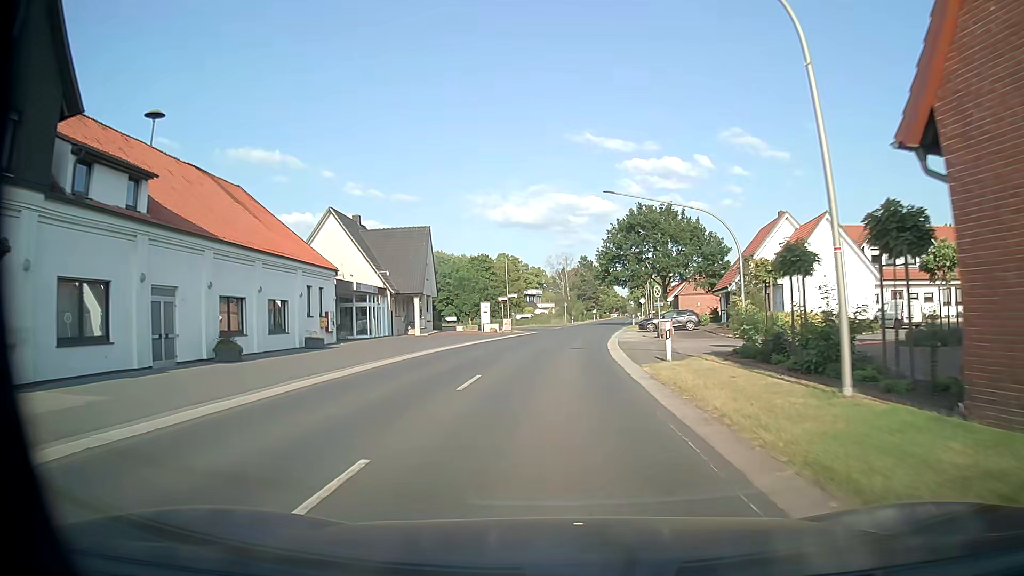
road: secondary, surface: asphalt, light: Day
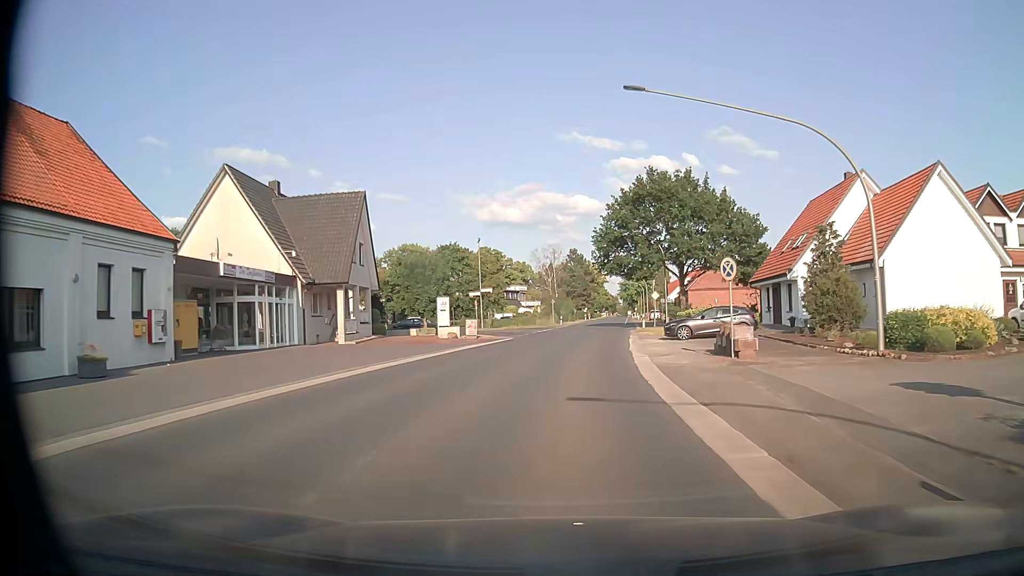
(+0.1, +16.2) m; +1°
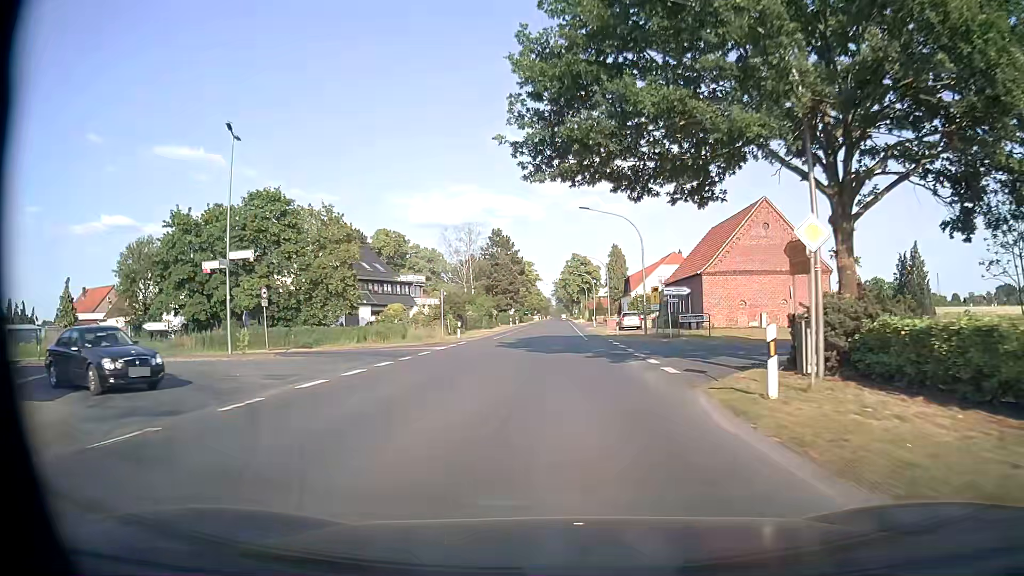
(+2.4, +40.4) m; +6°
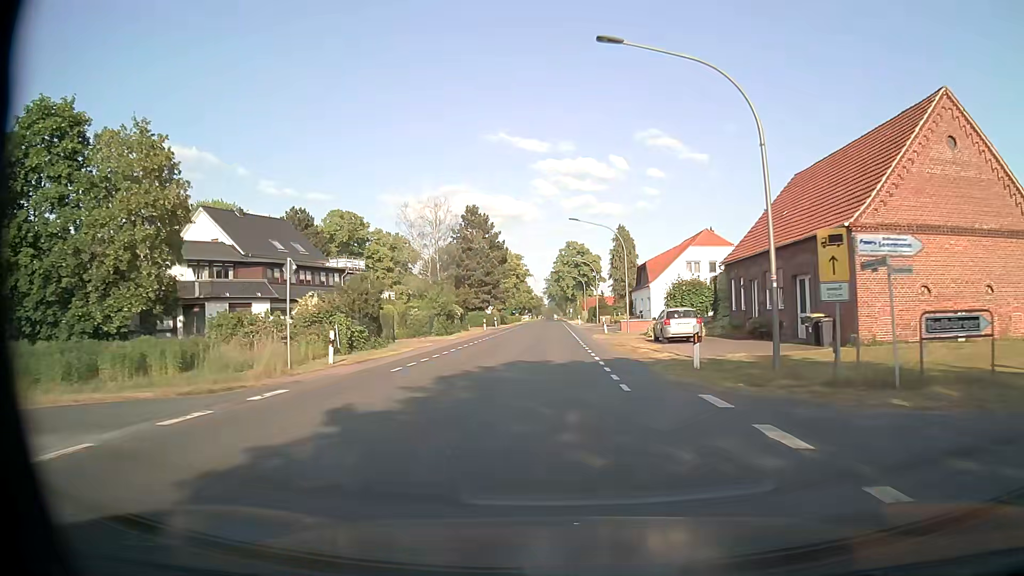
(+0.2, +24.3) m; +1°
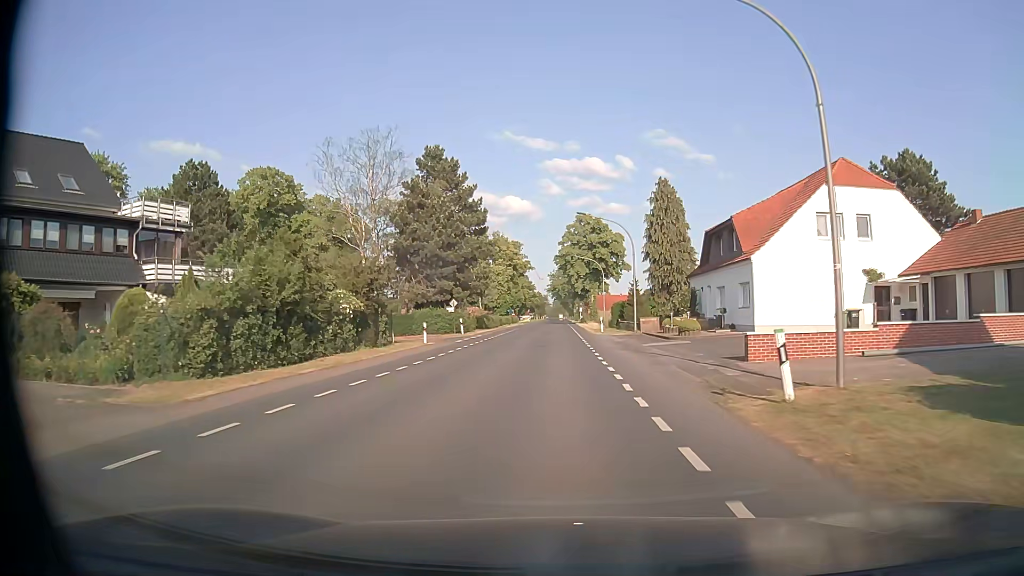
(-0.1, +32.3) m; -1°
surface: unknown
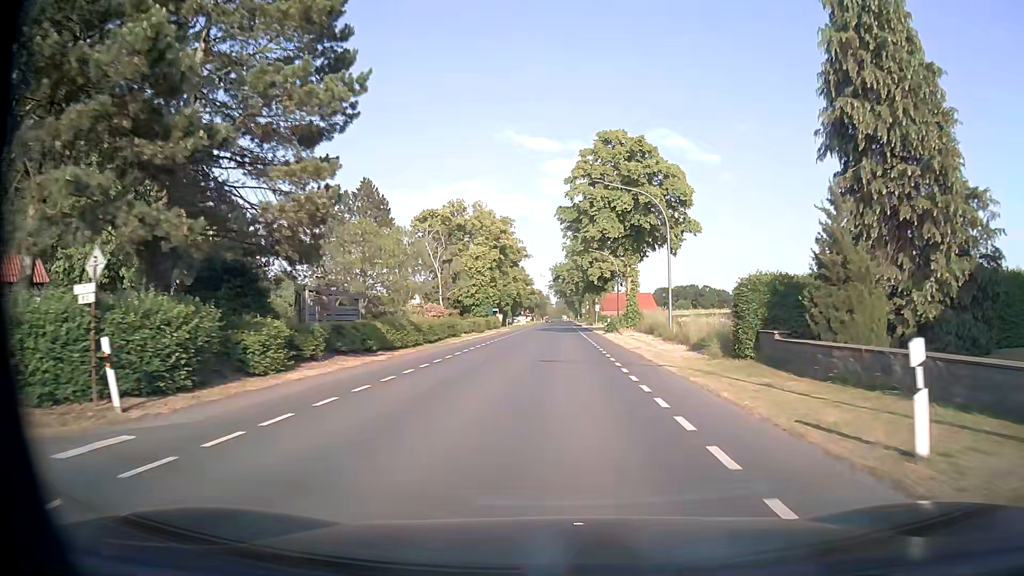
(-0.1, +40.3) m; 0°
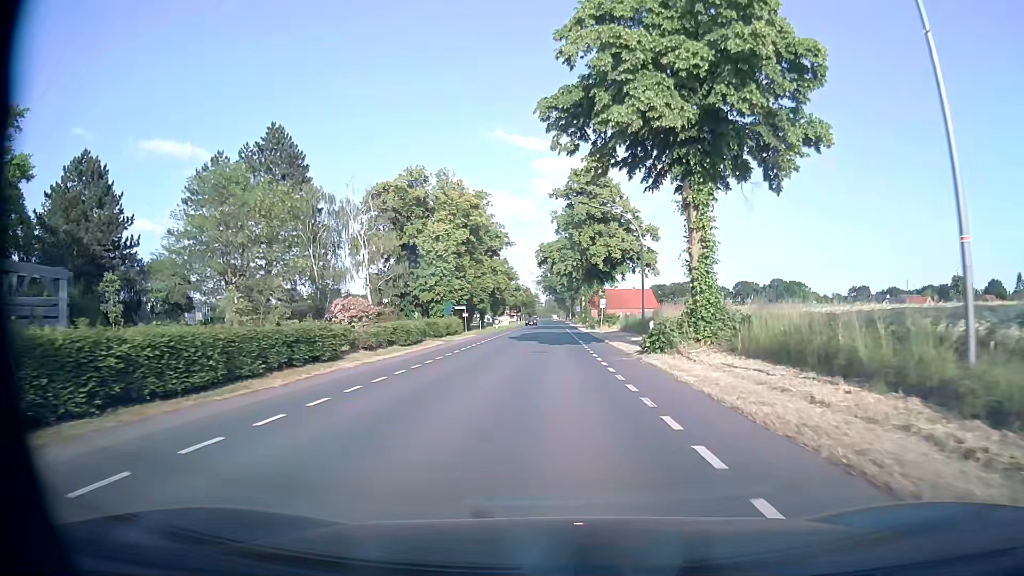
(+0.1, +24.2) m; +1°
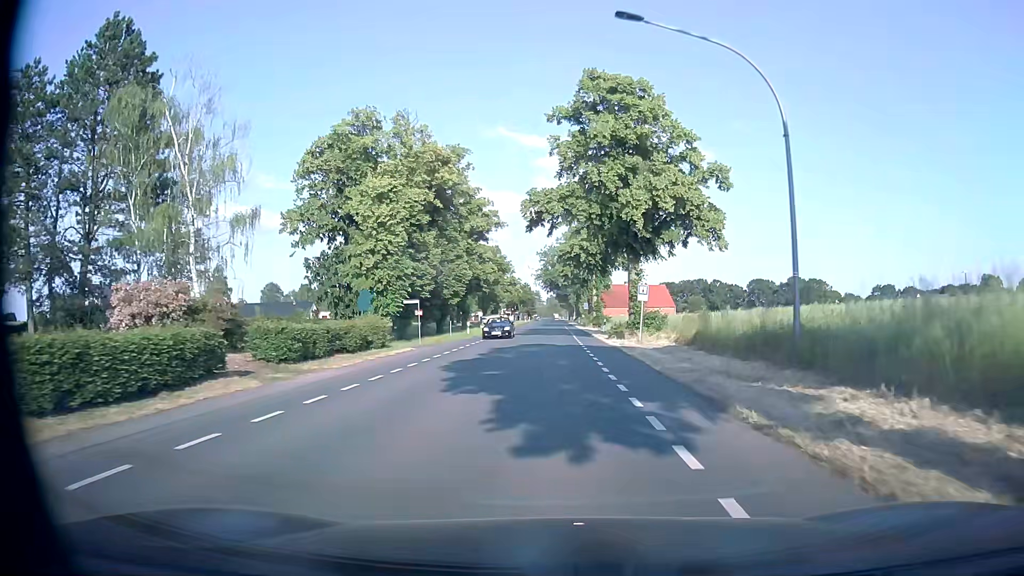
(-0.1, +24.2) m; 0°
(0, +10) (0, +20) (0, +30) (0, +40) (0, +50) (0, +60) (-1, +70) (-1, +80) (-1, +90) (-1, +100) m
